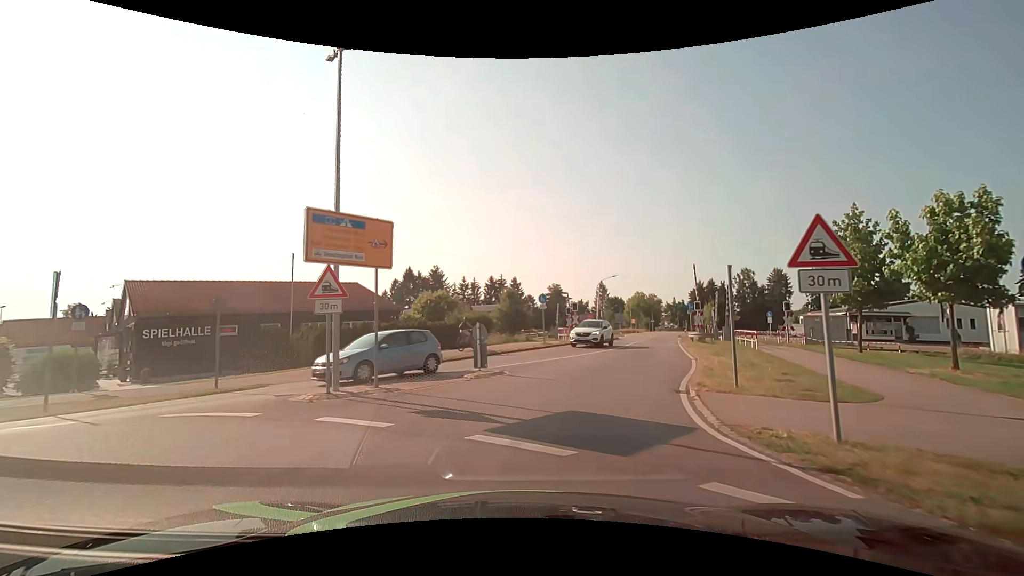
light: Day
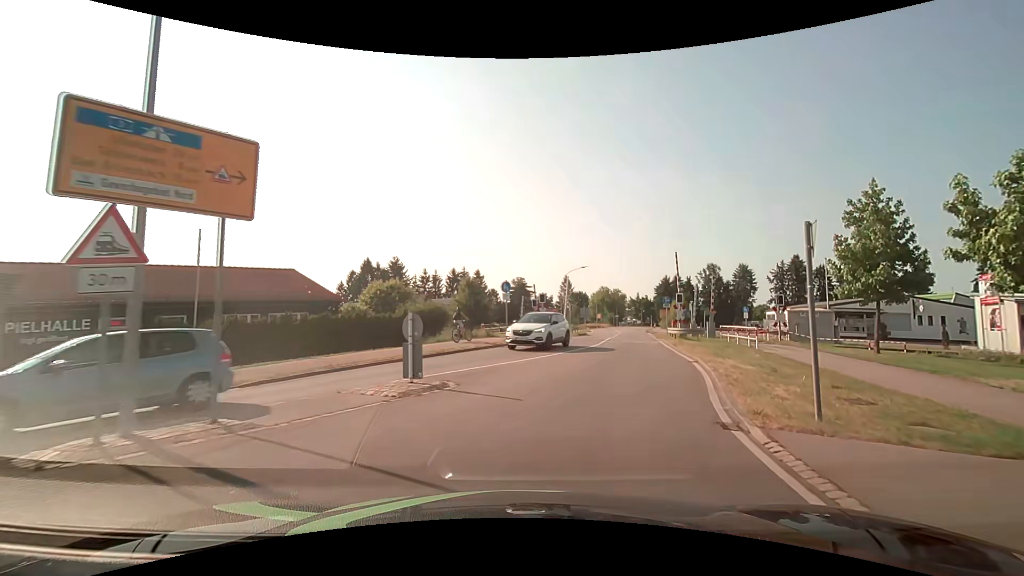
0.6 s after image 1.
(+0.1, +4.8) m; +5°
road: secondary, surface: asphalt
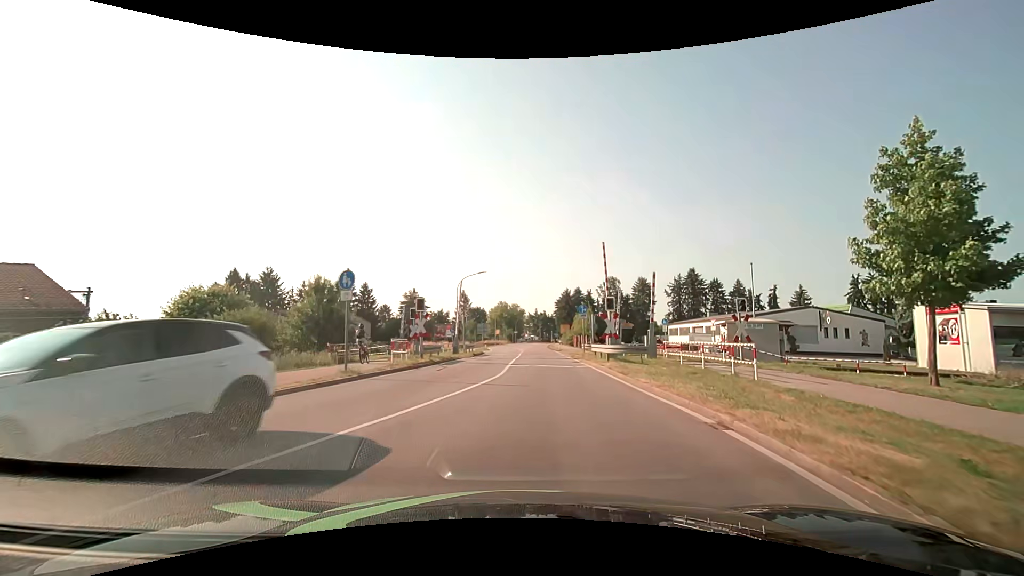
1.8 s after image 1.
(+1.0, +10.2) m; +12°
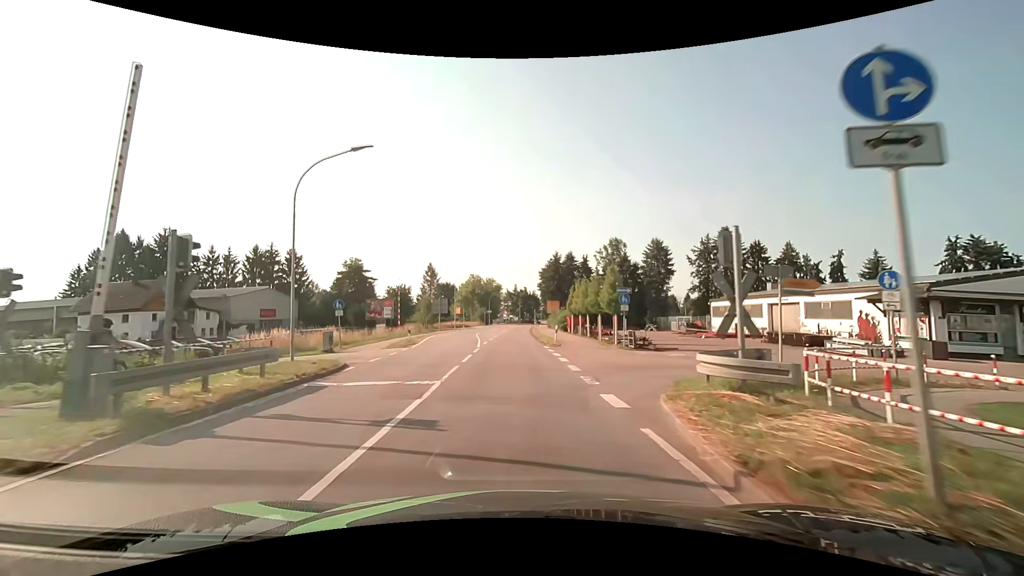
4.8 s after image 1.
(+1.1, +30.2) m; +1°
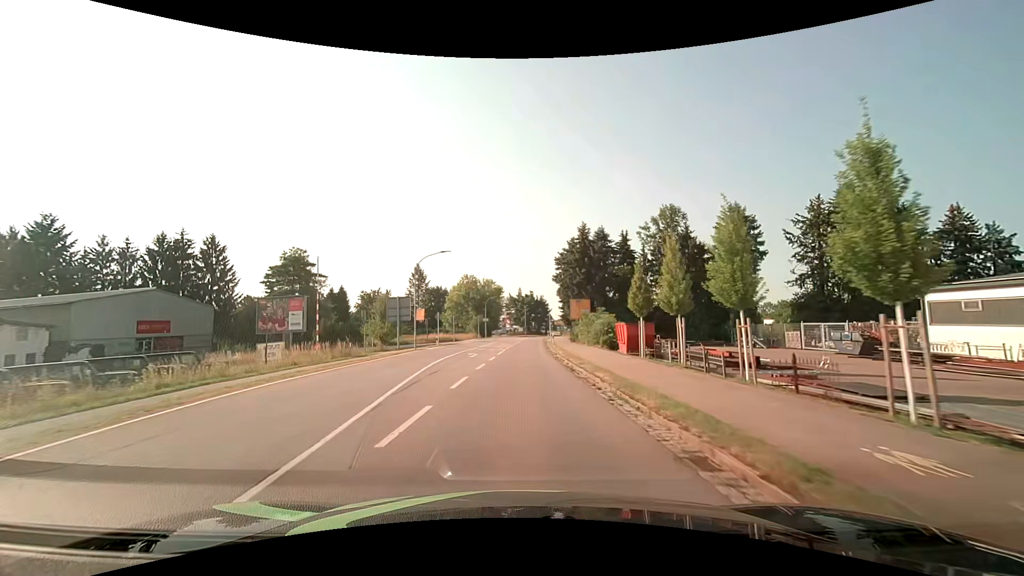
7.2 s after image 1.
(-0.1, +29.7) m; 0°
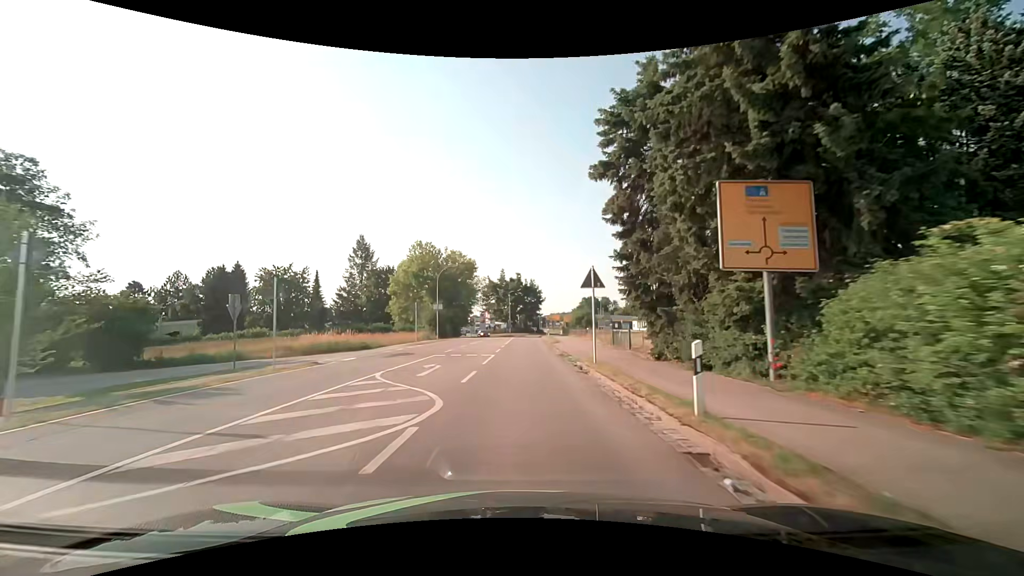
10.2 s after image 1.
(+0.6, +40.3) m; +2°
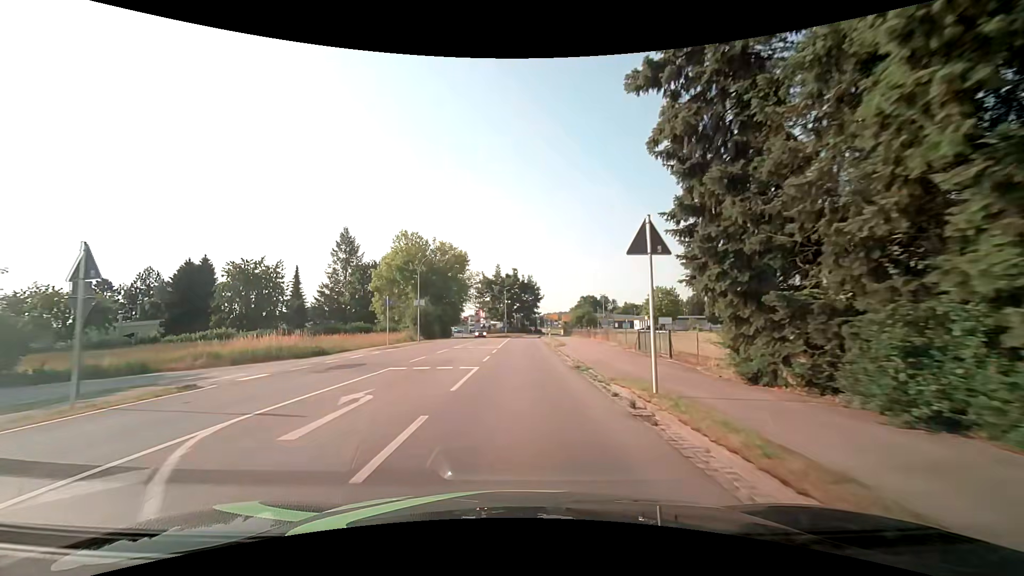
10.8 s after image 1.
(0.0, +7.7) m; 0°
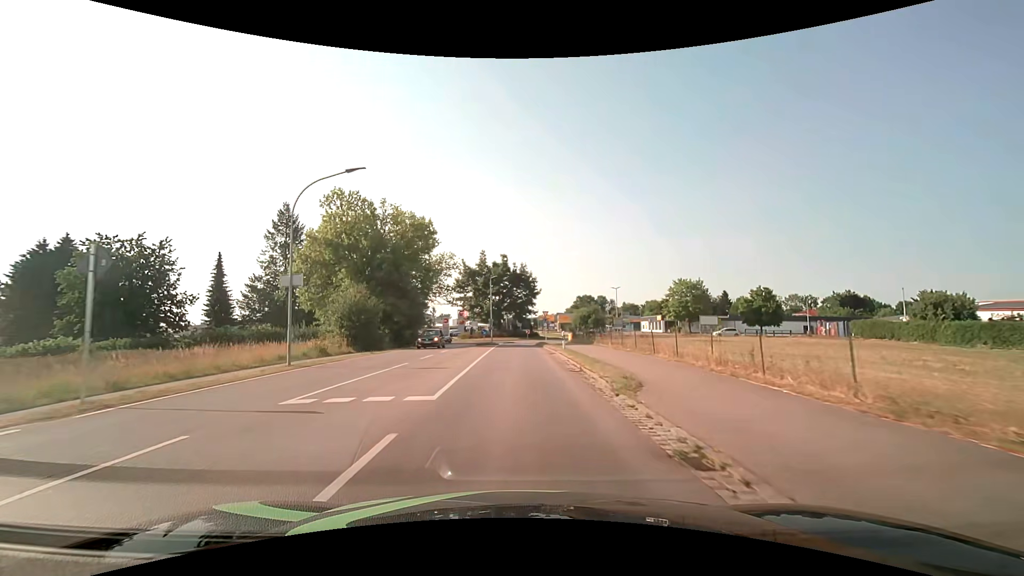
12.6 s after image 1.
(+0.2, +22.0) m; +1°
(0, +10) (0, +20) (0, +30) (0, +40) (0, +50) (+1, +60) (+4, +69) (+10, +77) (+10, +87) (+5, +96) m
